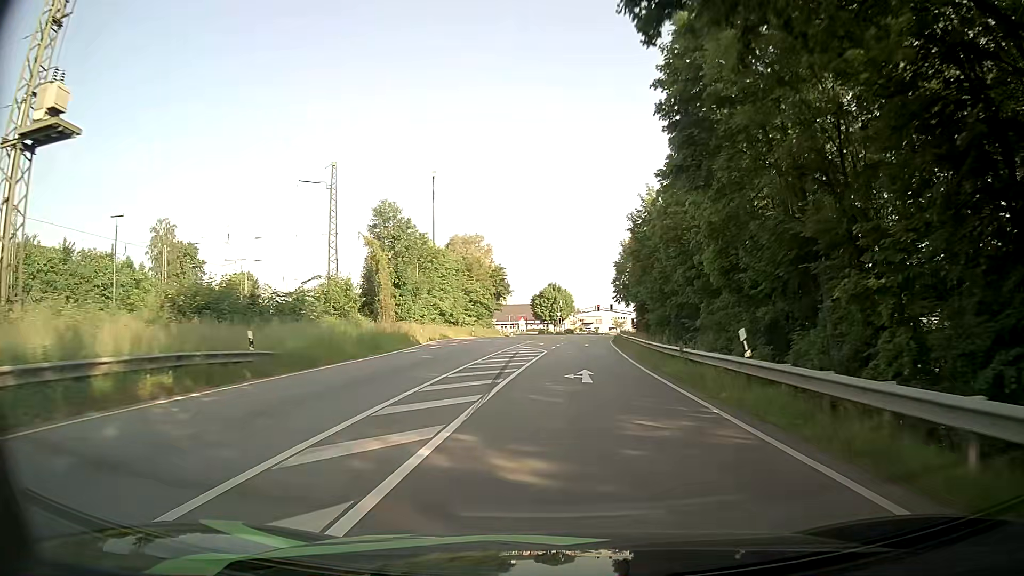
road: primary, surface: asphalt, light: Day
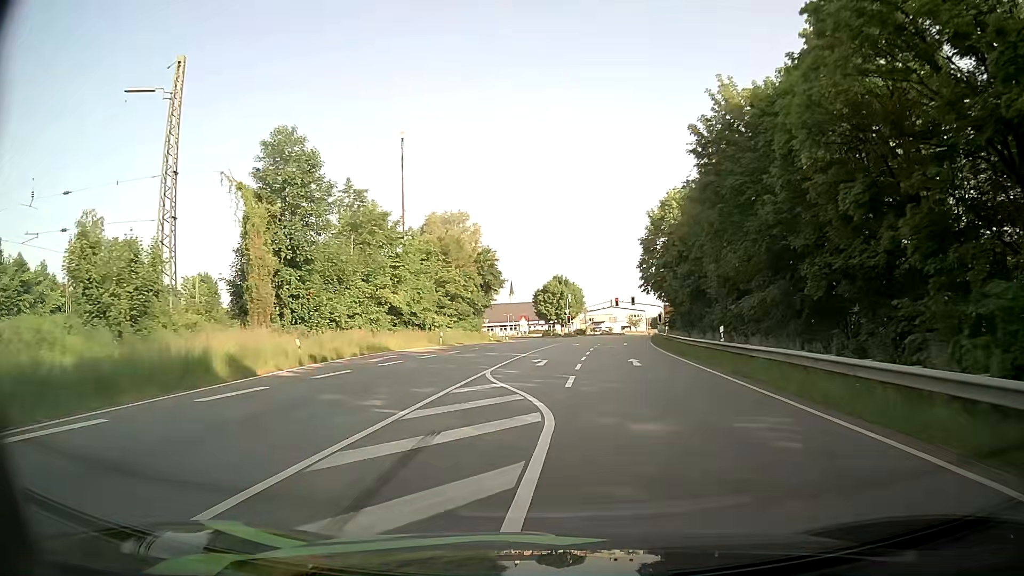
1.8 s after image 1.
(0.0, +26.4) m; 0°
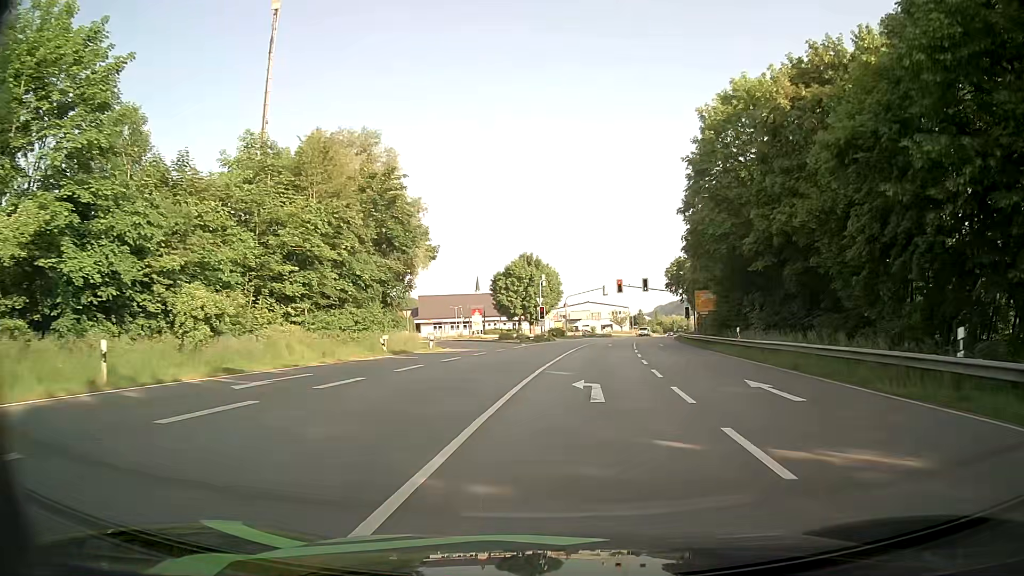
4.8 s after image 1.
(+0.3, +38.9) m; +3°
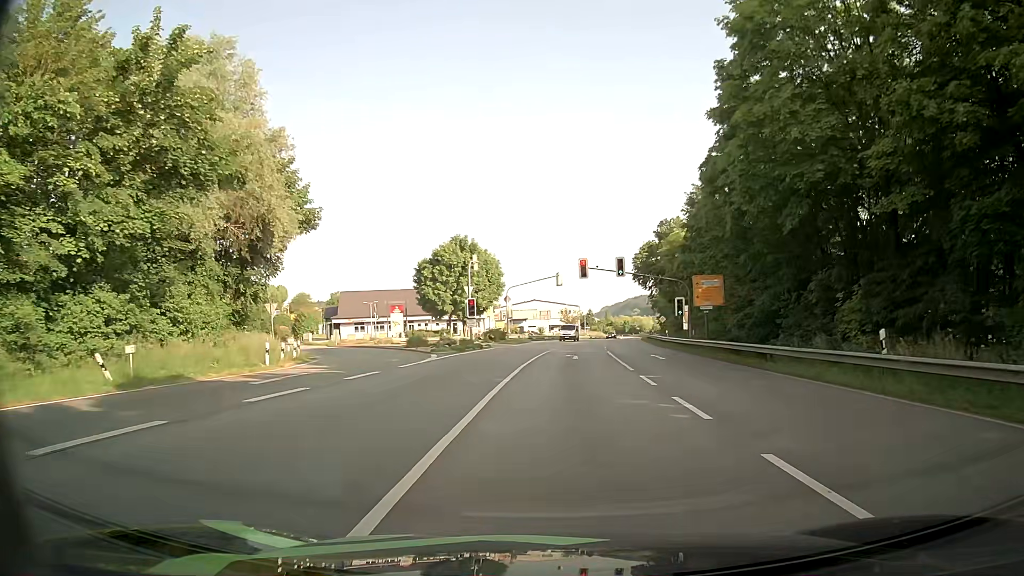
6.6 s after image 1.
(+0.7, +20.1) m; +4°
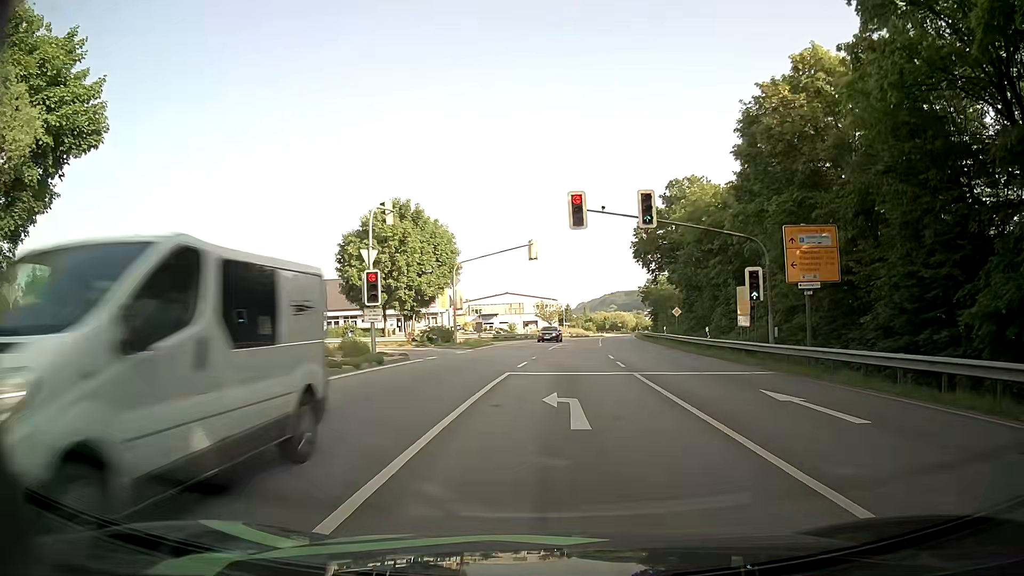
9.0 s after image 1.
(+0.5, +21.1) m; +2°
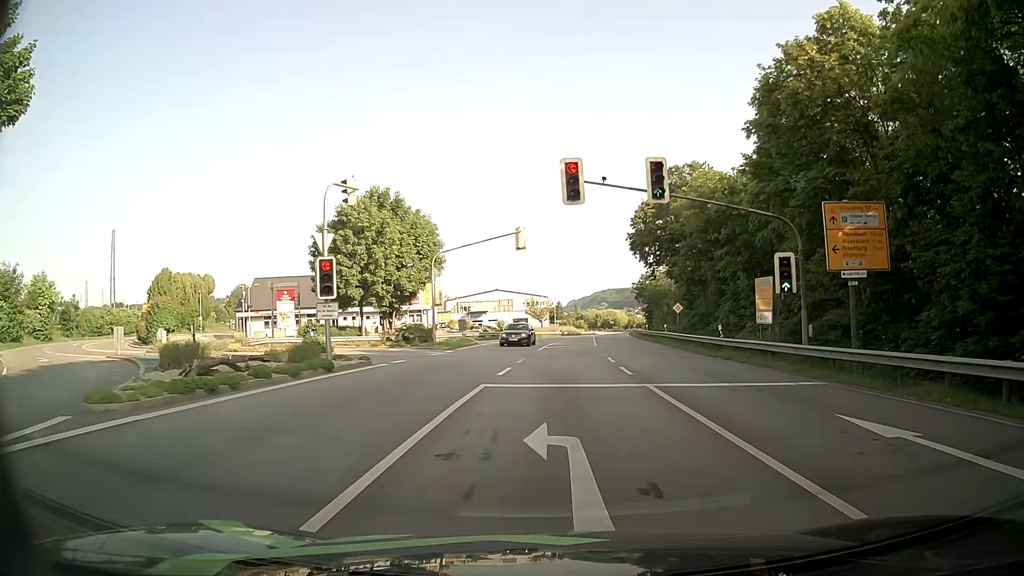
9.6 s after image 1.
(0.0, +4.3) m; +1°
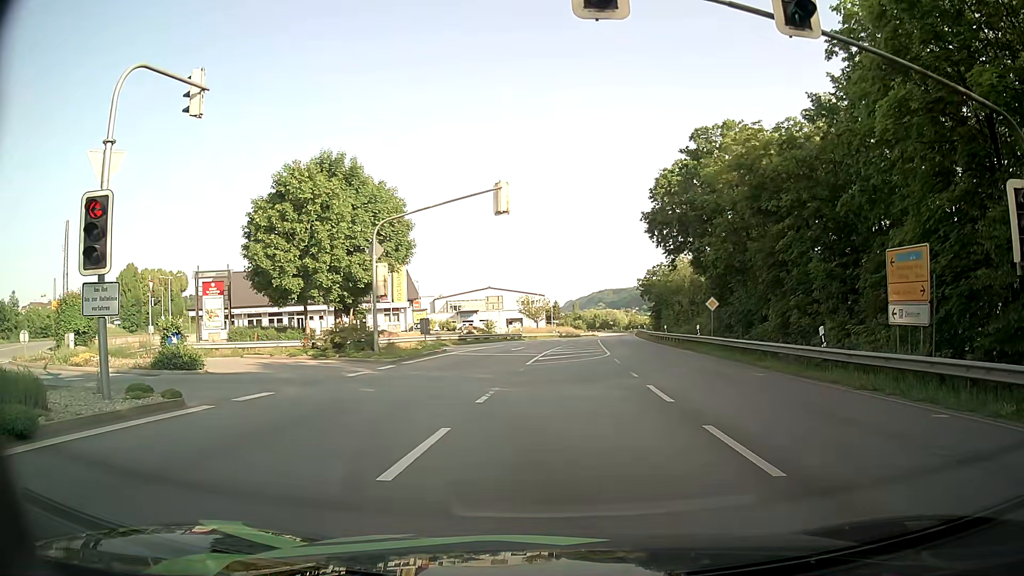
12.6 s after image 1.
(+0.1, +11.3) m; +1°
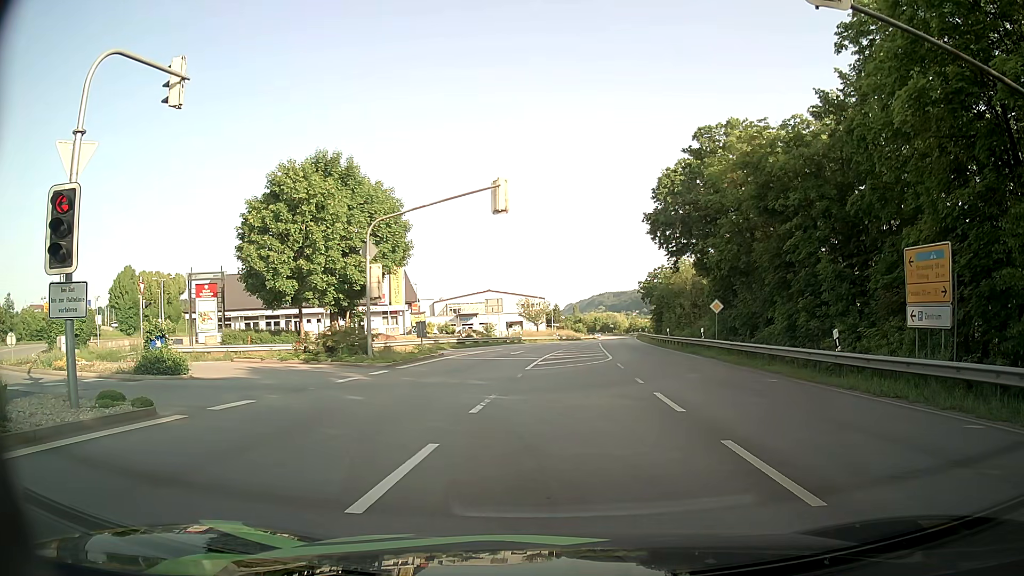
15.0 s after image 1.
(0.0, +0.9) m; 0°
(0, +10) (-5, +19) (-13, +24) (-23, +27) (-32, +32) (-39, +39) (-45, +47) (-49, +56) (-53, +65) (-57, +74) m
